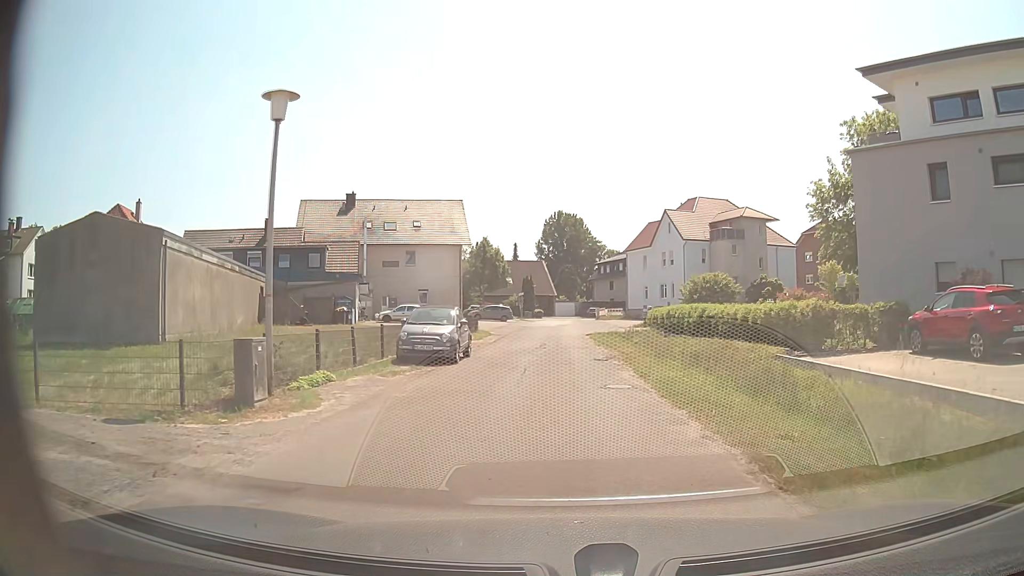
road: residential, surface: asphalt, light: Day
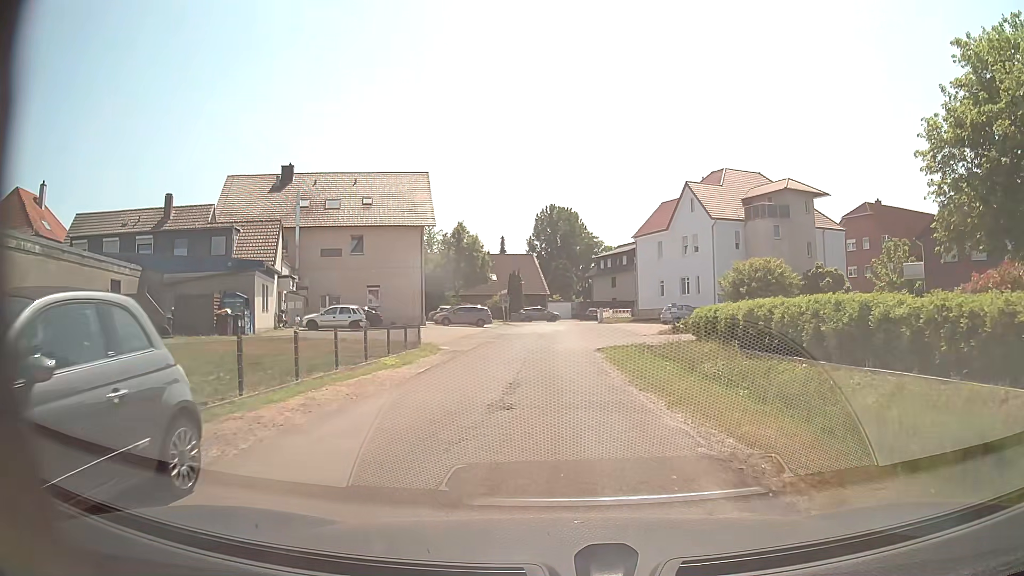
(0.0, +15.5) m; +1°
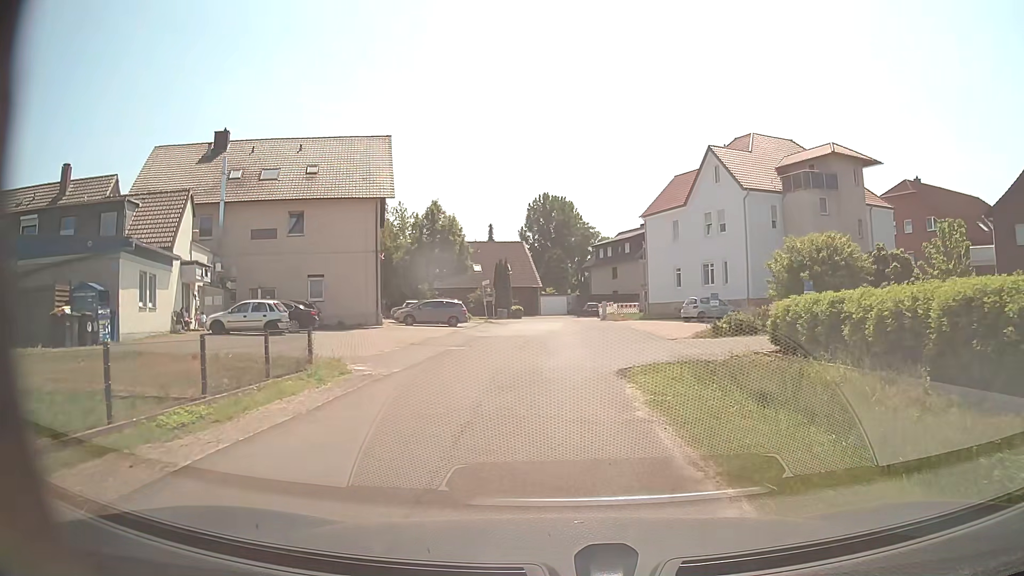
(-0.2, +10.8) m; 0°
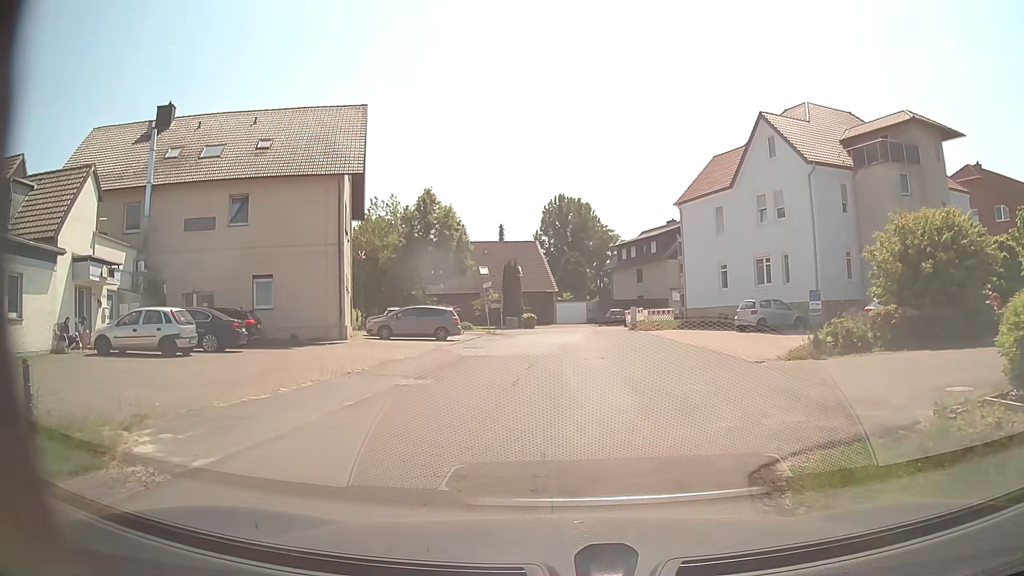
(-0.1, +9.0) m; -2°
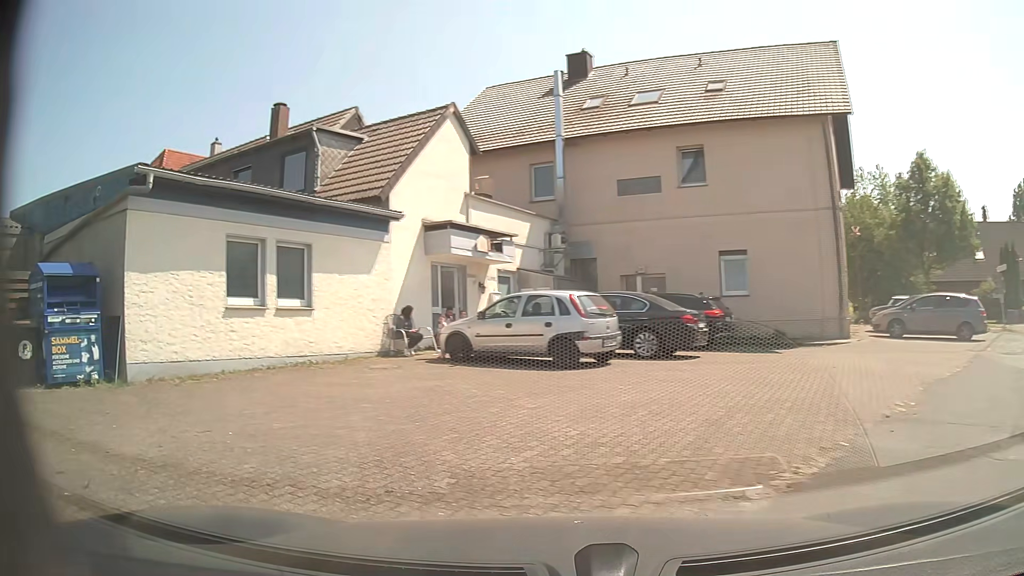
(-1.8, +7.6) m; -40°
